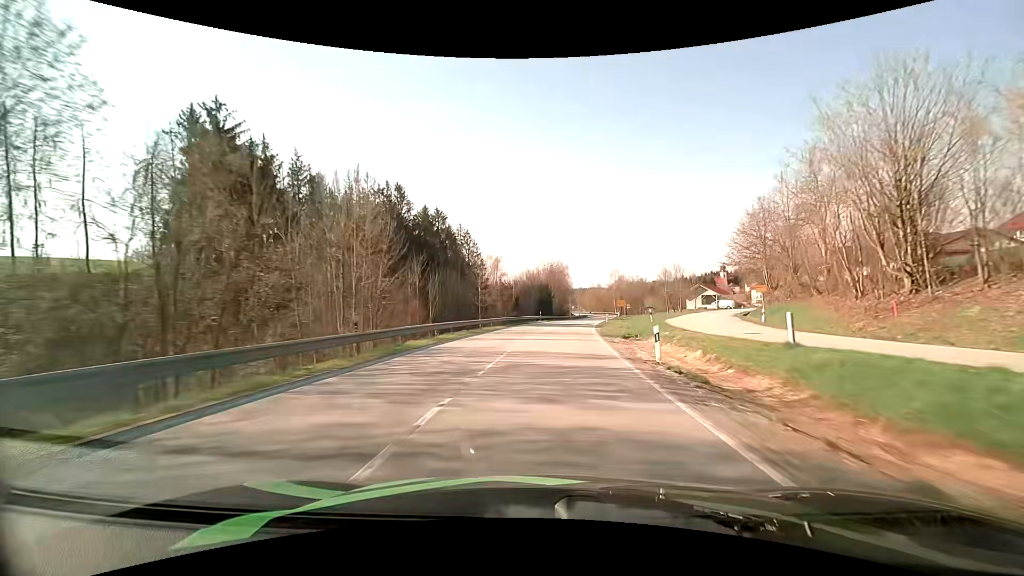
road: secondary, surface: asphalt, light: Day
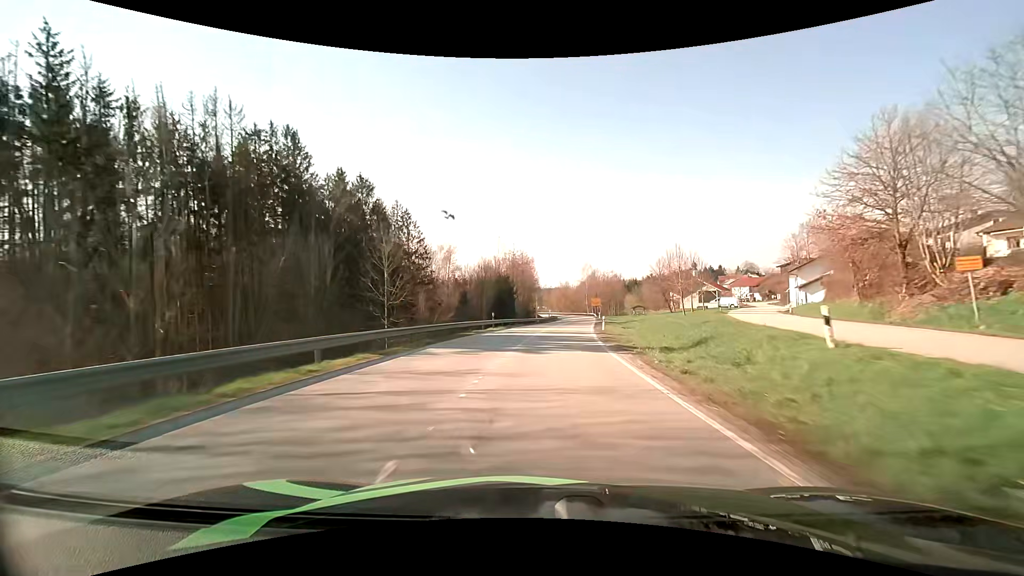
(+1.0, +26.2) m; +4°
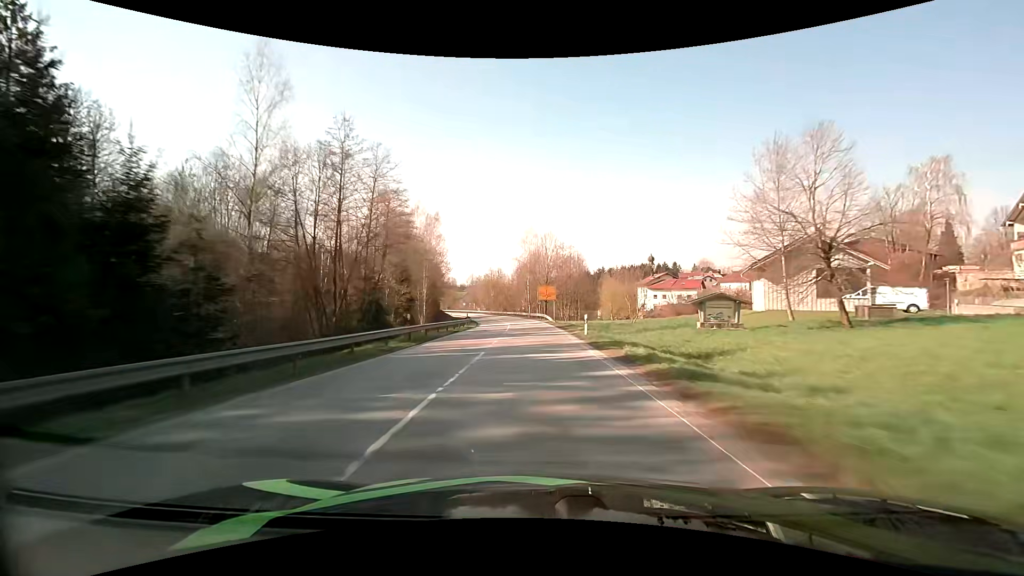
(+5.2, +63.2) m; +8°
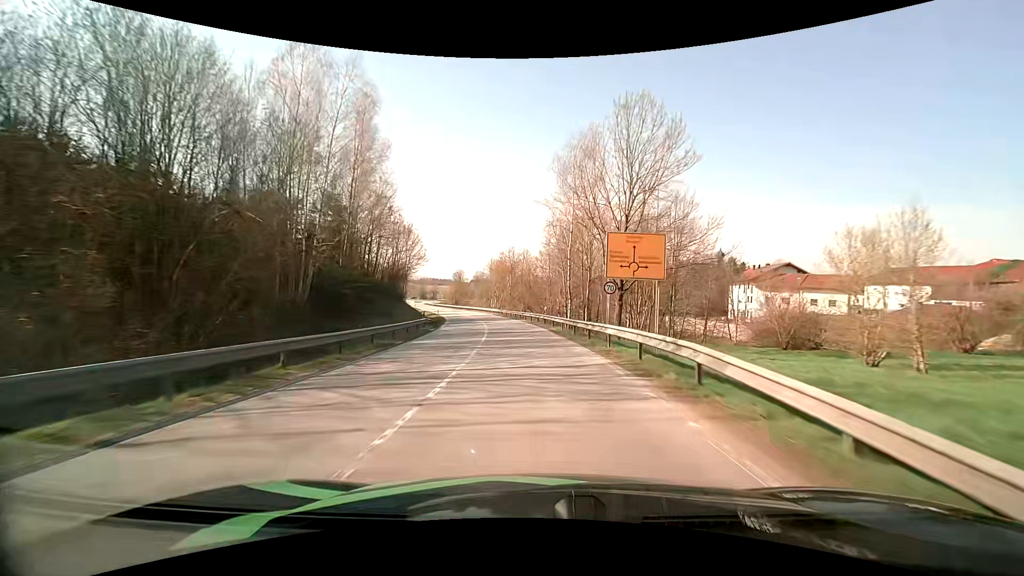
(-1.0, +48.9) m; -4°
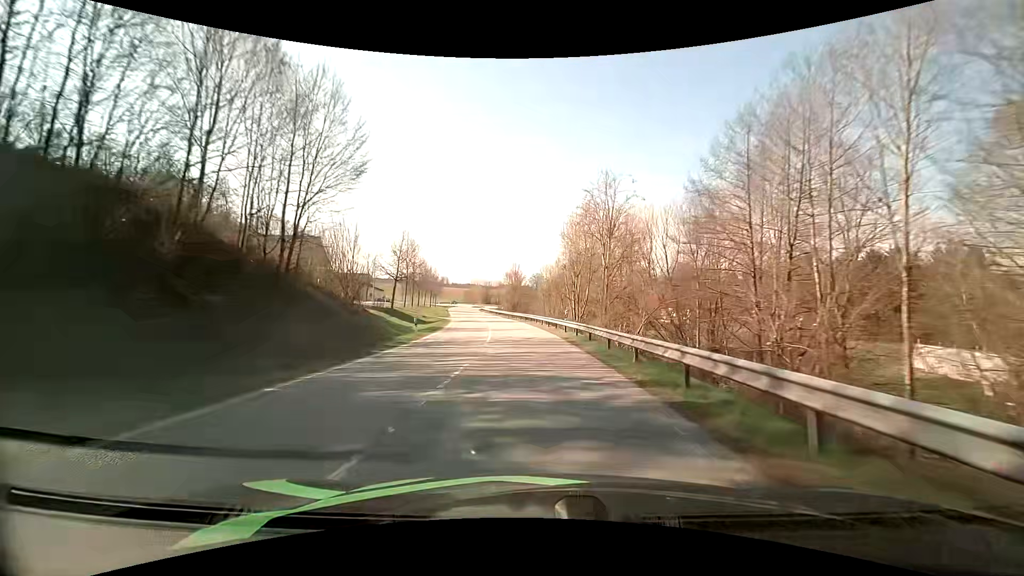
(-3.3, +47.4) m; -9°
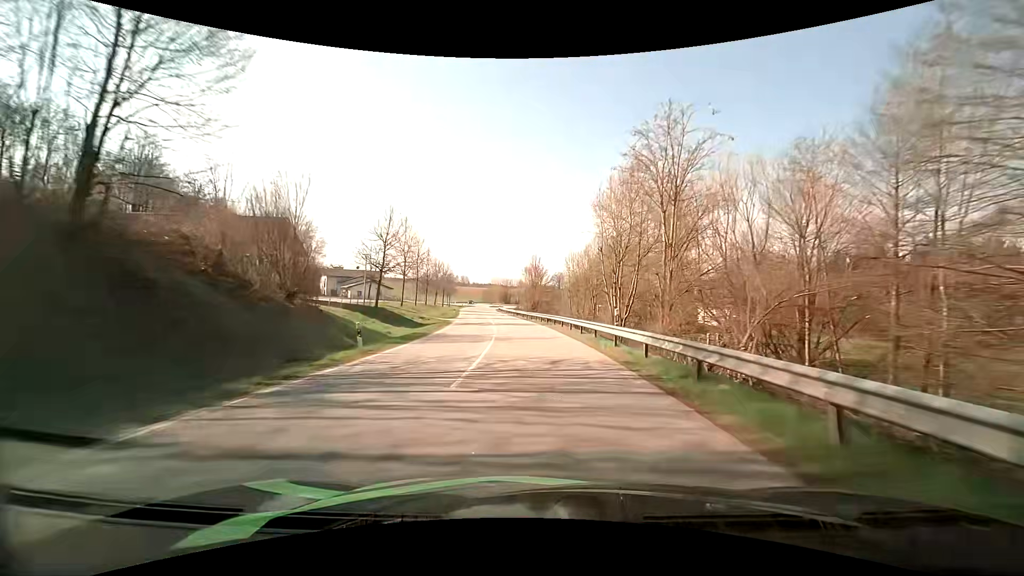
(-0.3, +11.8) m; -2°
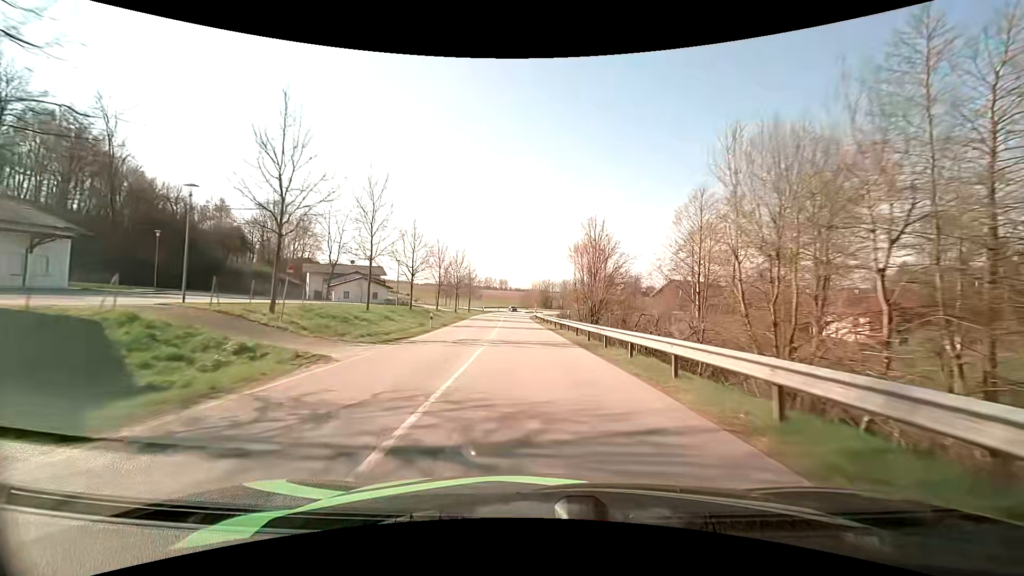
(-1.6, +34.6) m; -5°
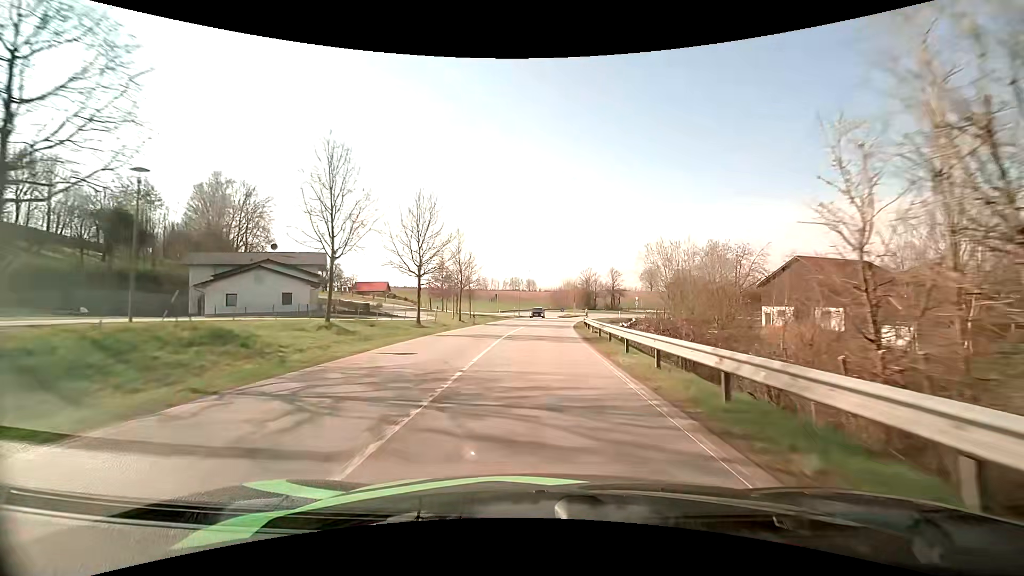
(-1.6, +42.7) m; -4°
(0, +10) (0, +20) (0, +30) (+1, +40) (+2, +50) (+3, +60) (+5, +70) (+8, +79) (+13, +88) (+20, +94) m
